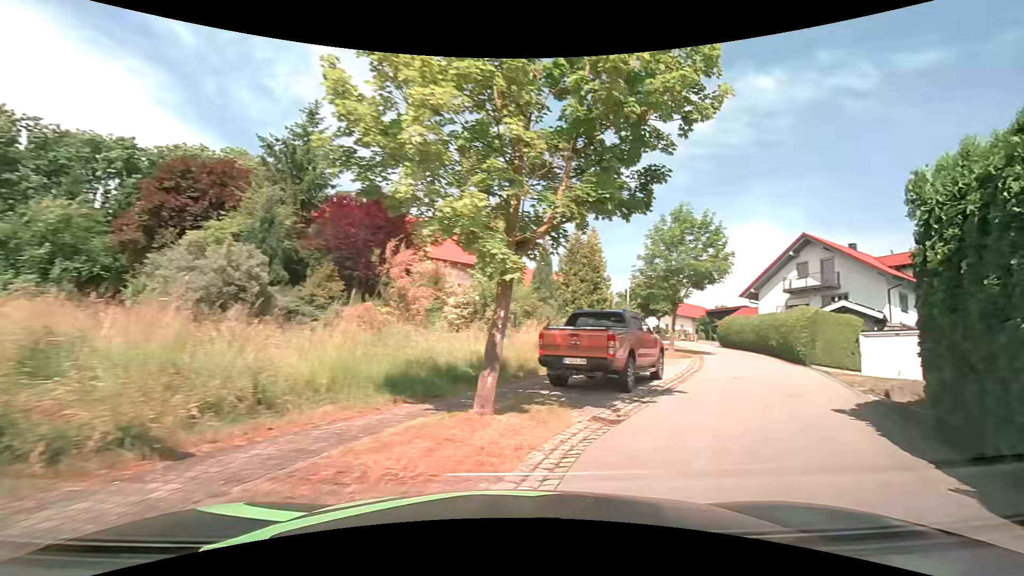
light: Day
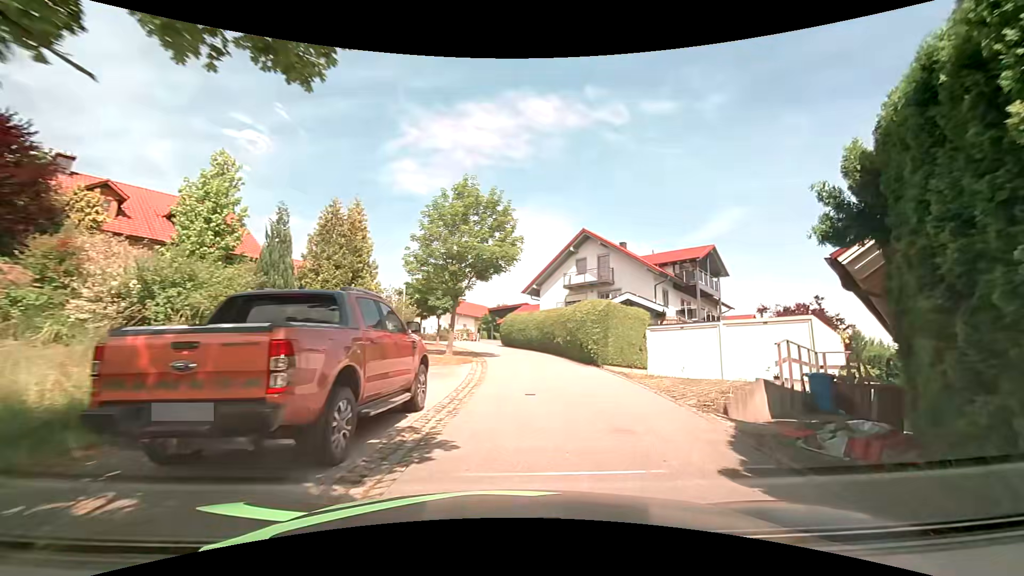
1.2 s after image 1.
(+1.4, +5.9) m; +25°
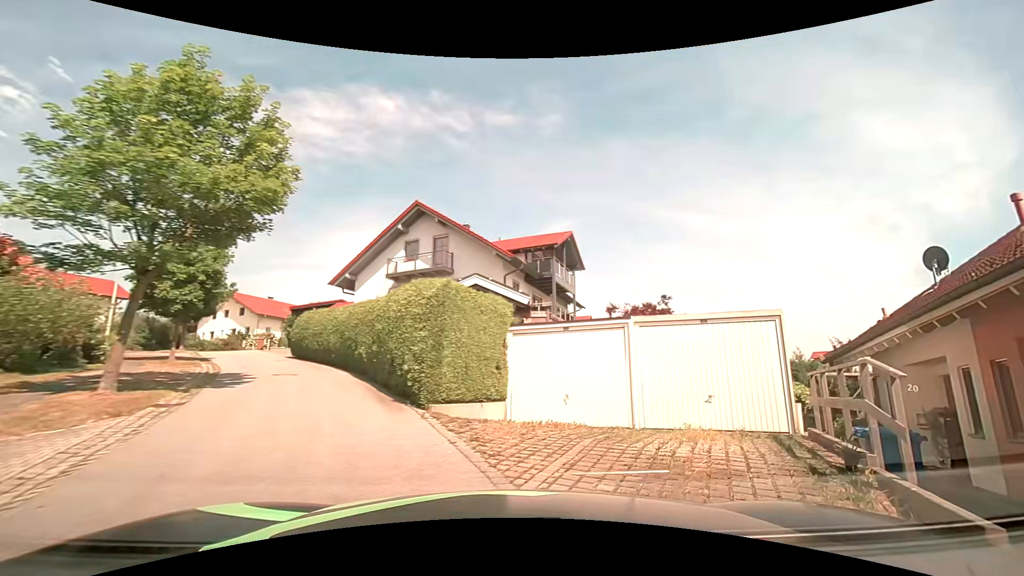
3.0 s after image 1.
(+1.2, +9.0) m; +18°
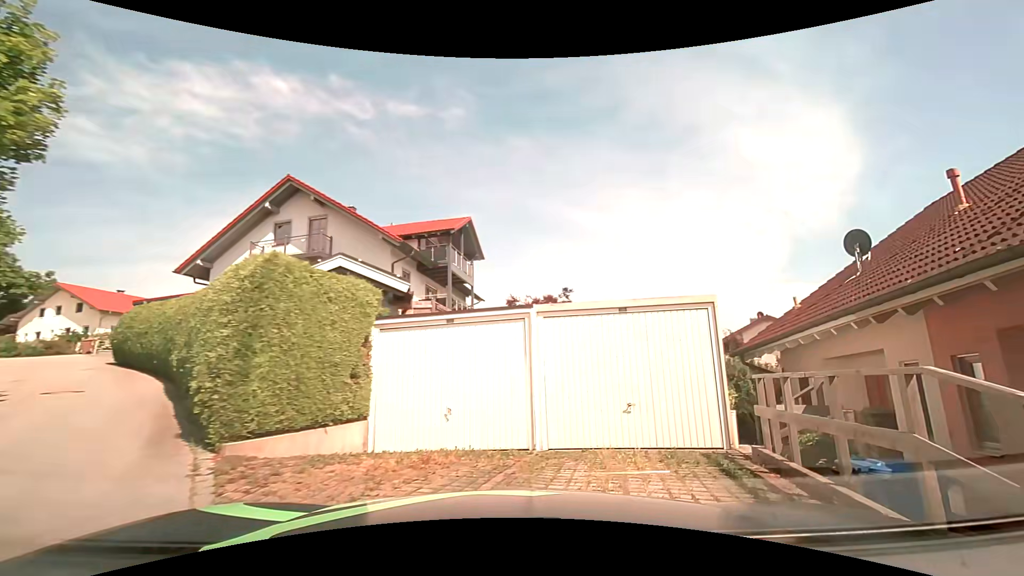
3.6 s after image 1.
(+0.3, +2.7) m; +10°
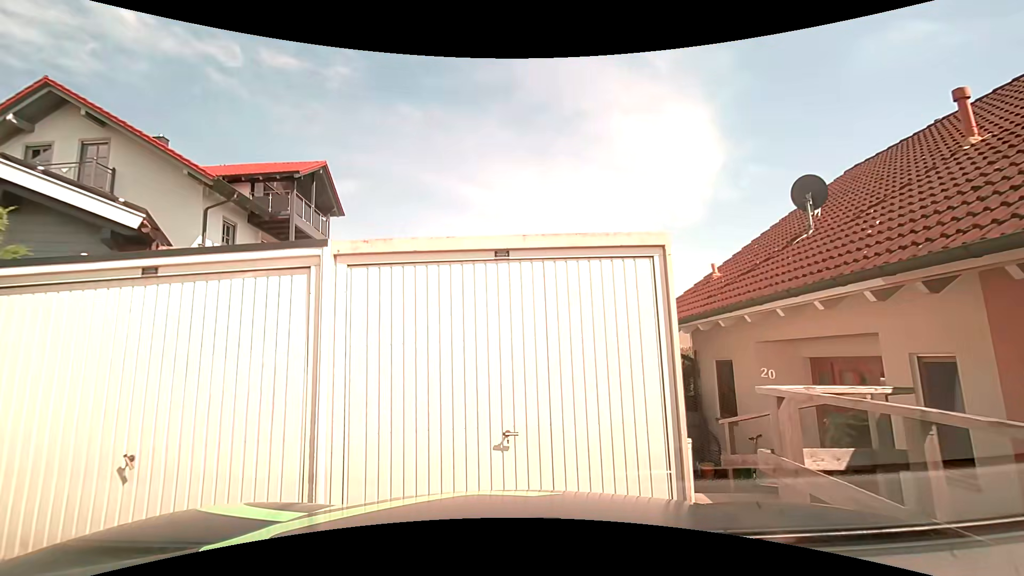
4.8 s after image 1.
(+0.6, +3.8) m; +13°
